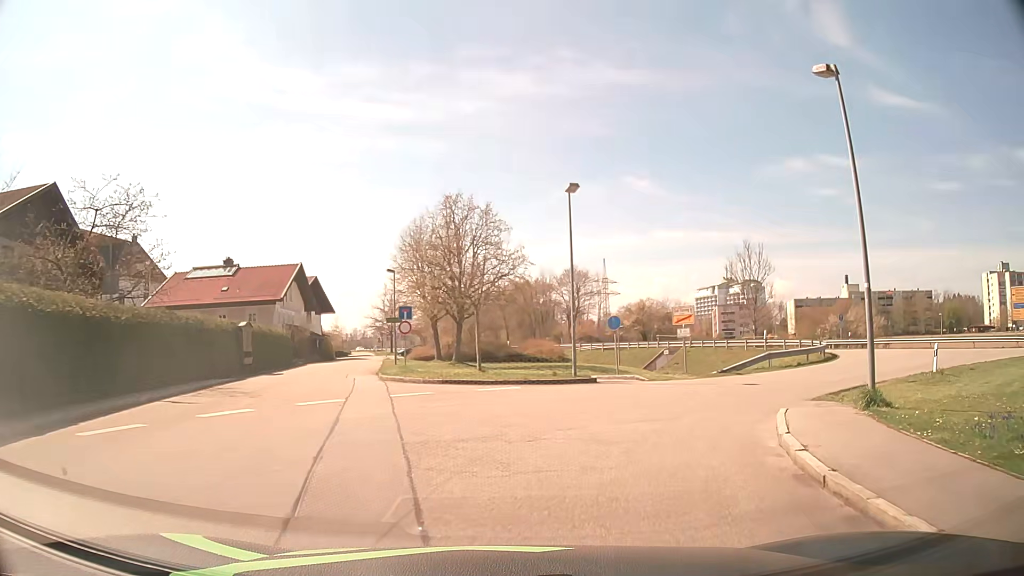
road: residential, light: Day
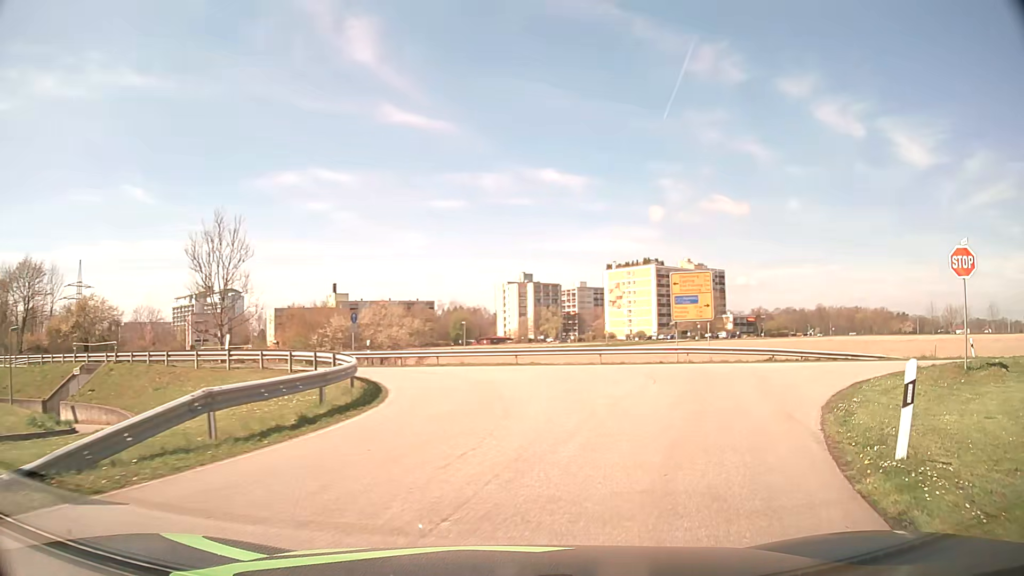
(+6.9, +18.8) m; +44°
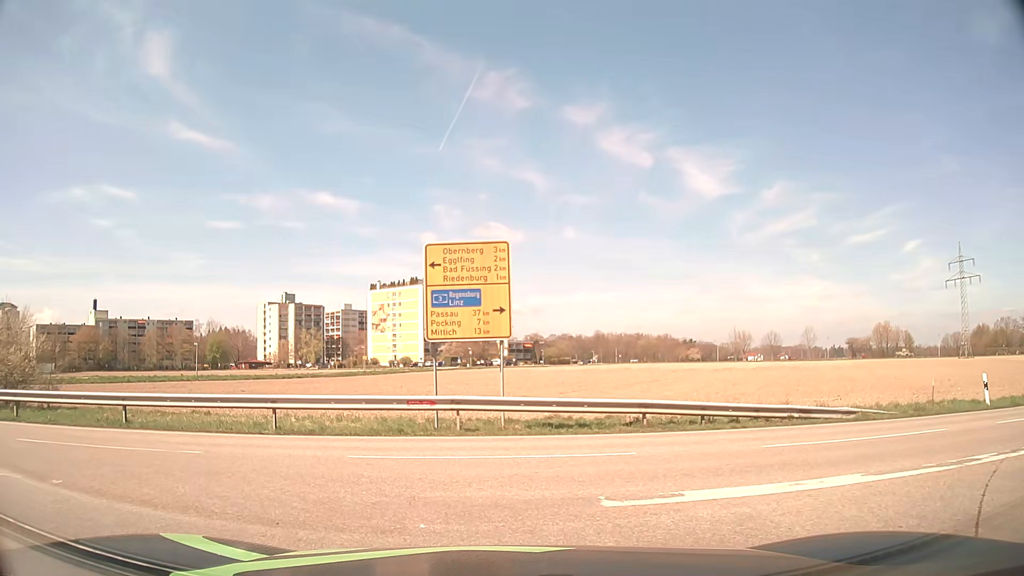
(+3.8, +15.7) m; +20°
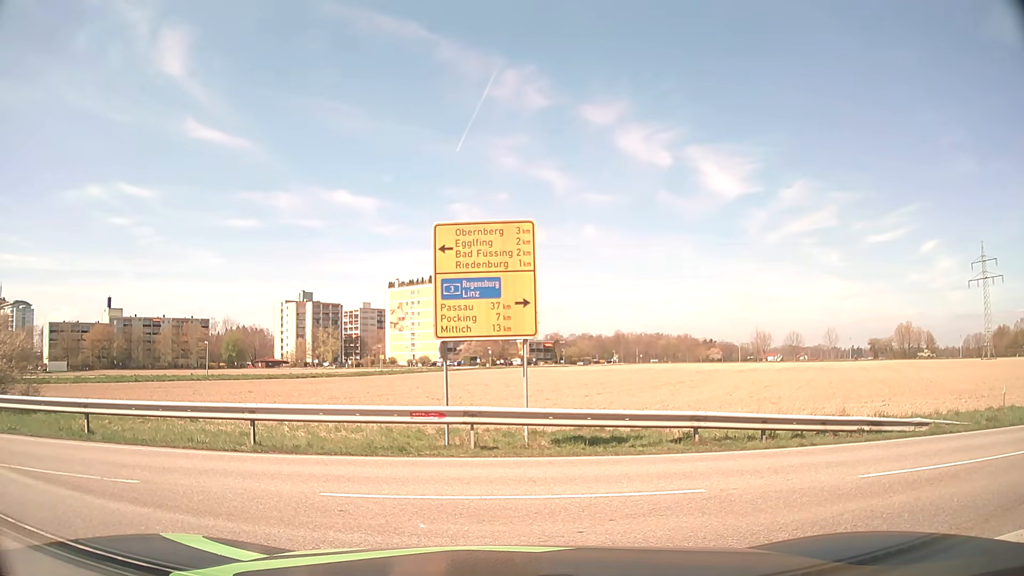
(0.0, +2.4) m; -2°
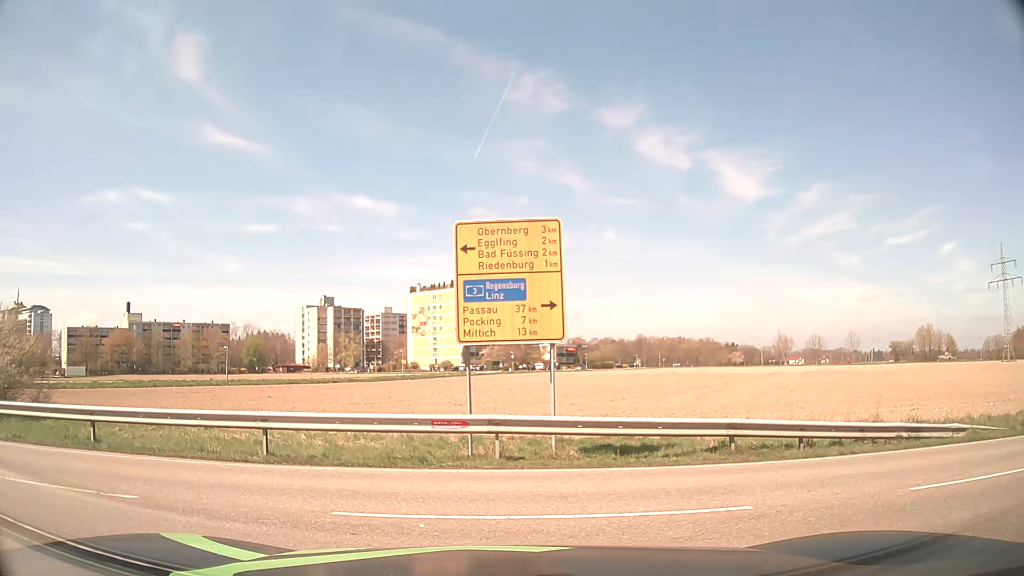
(0.0, +0.8) m; -1°
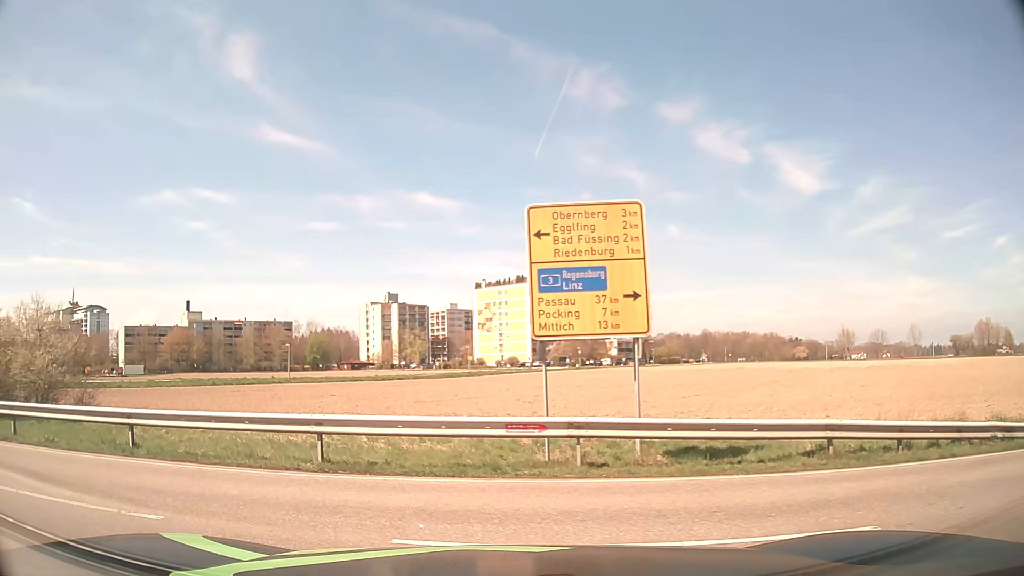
(-0.1, +1.2) m; -6°
